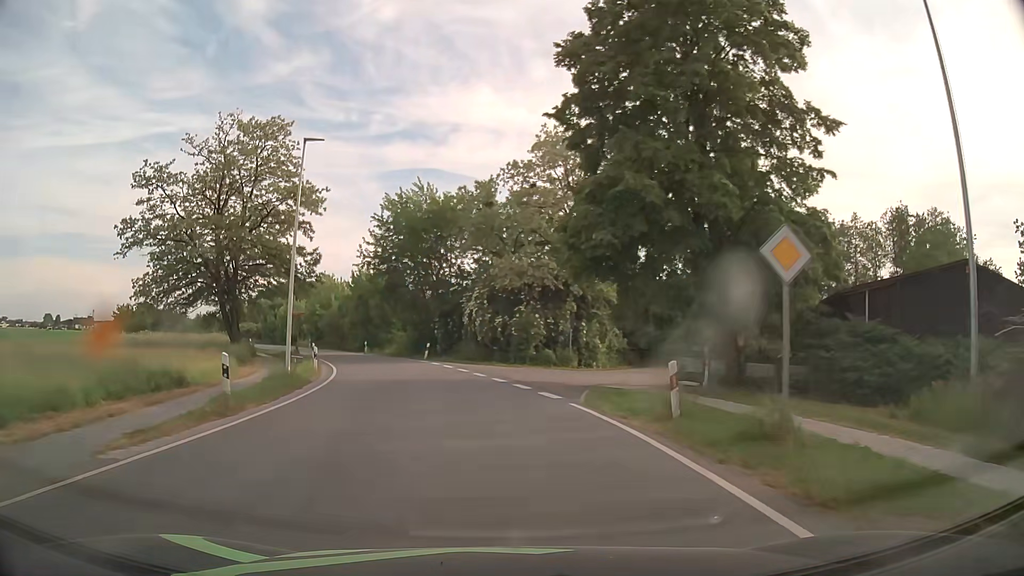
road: secondary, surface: asphalt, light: Day
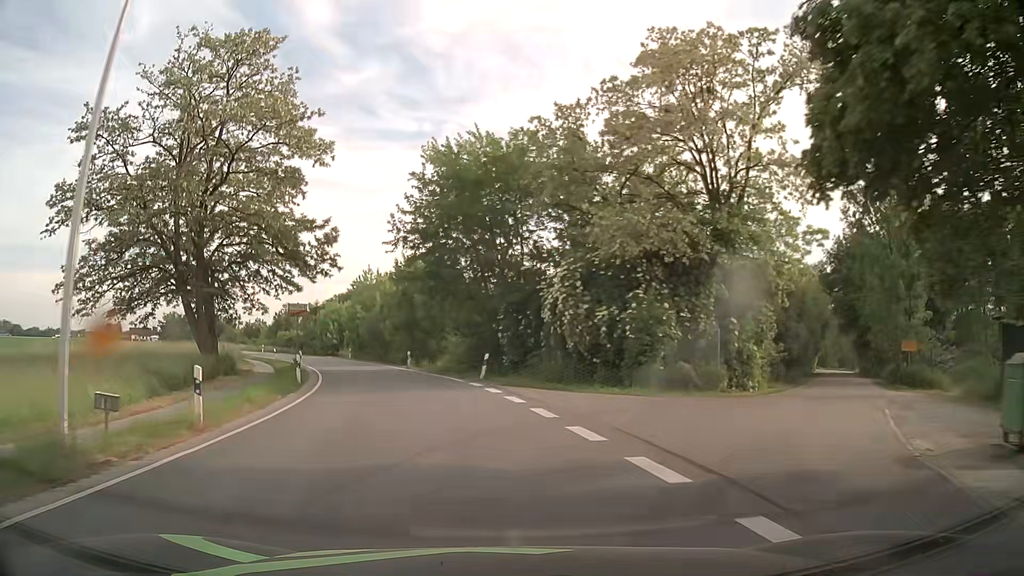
(-0.7, +15.2) m; -6°
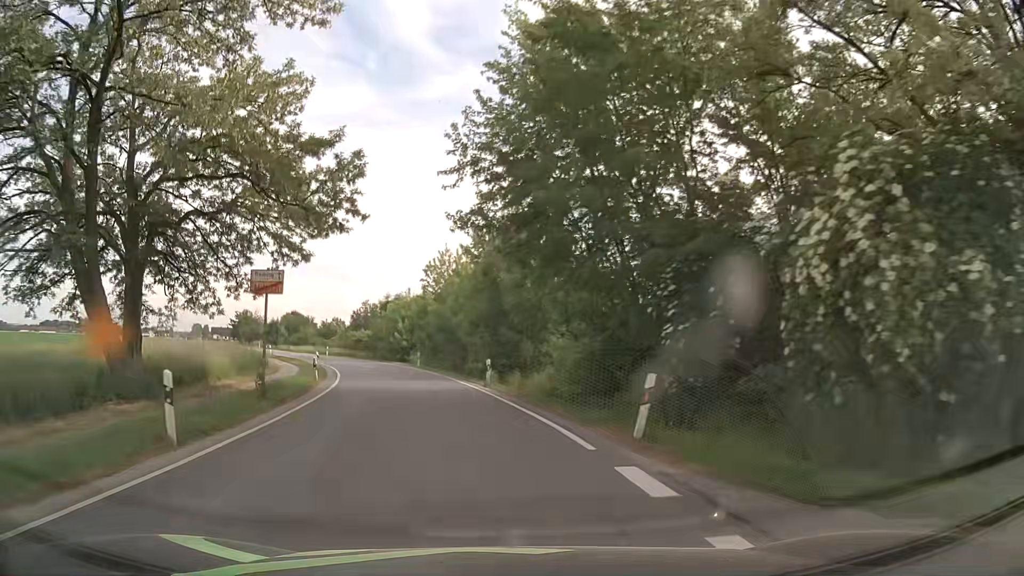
(-1.1, +15.1) m; -9°
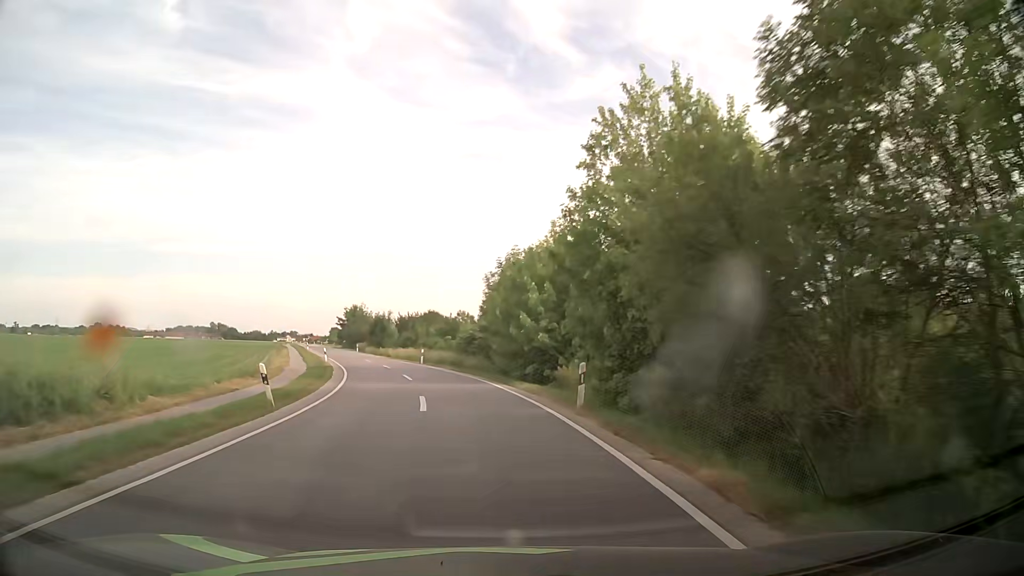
(-3.6, +31.2) m; -13°
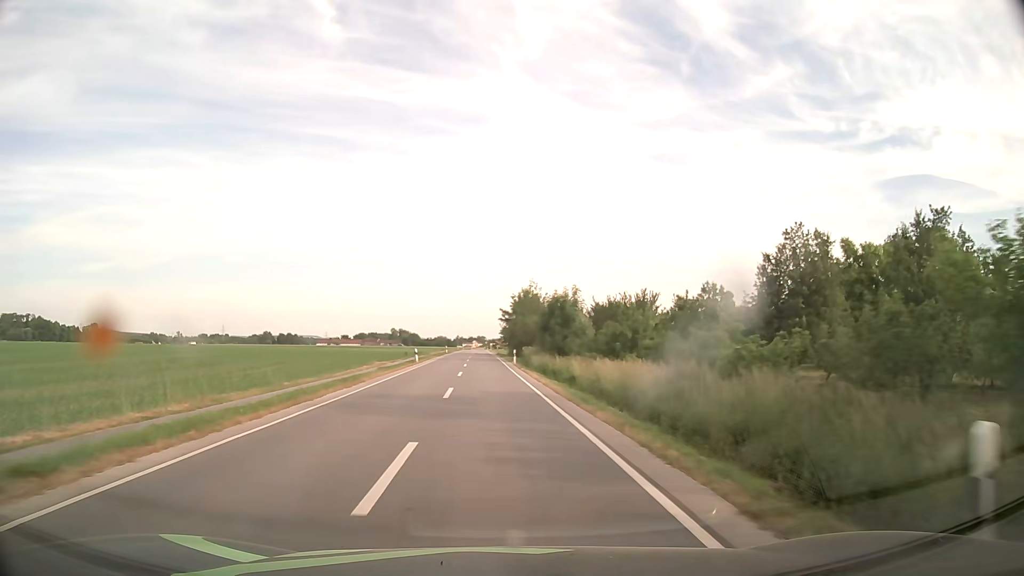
(-6.8, +44.7) m; -16°
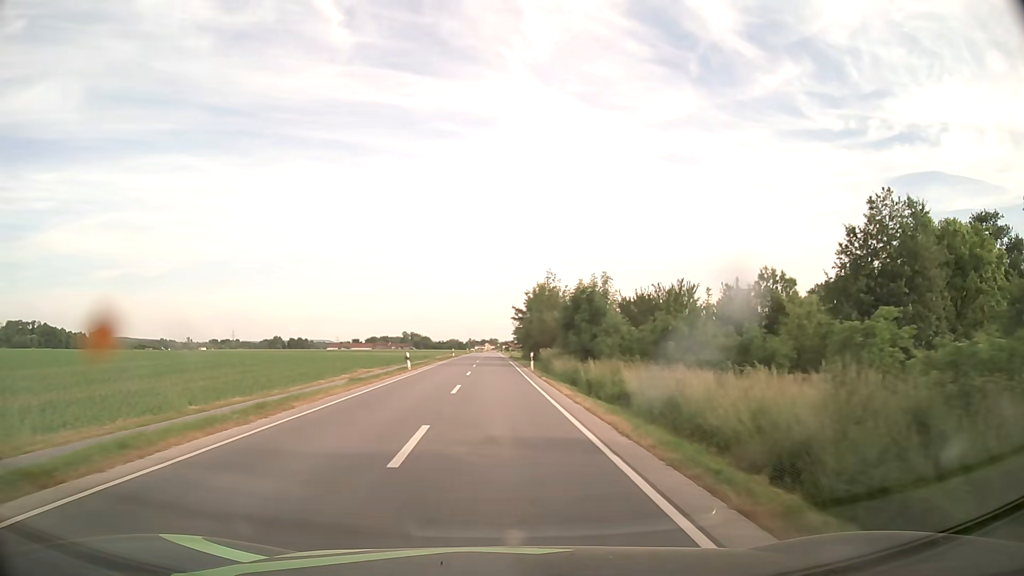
(-0.1, +9.9) m; -1°
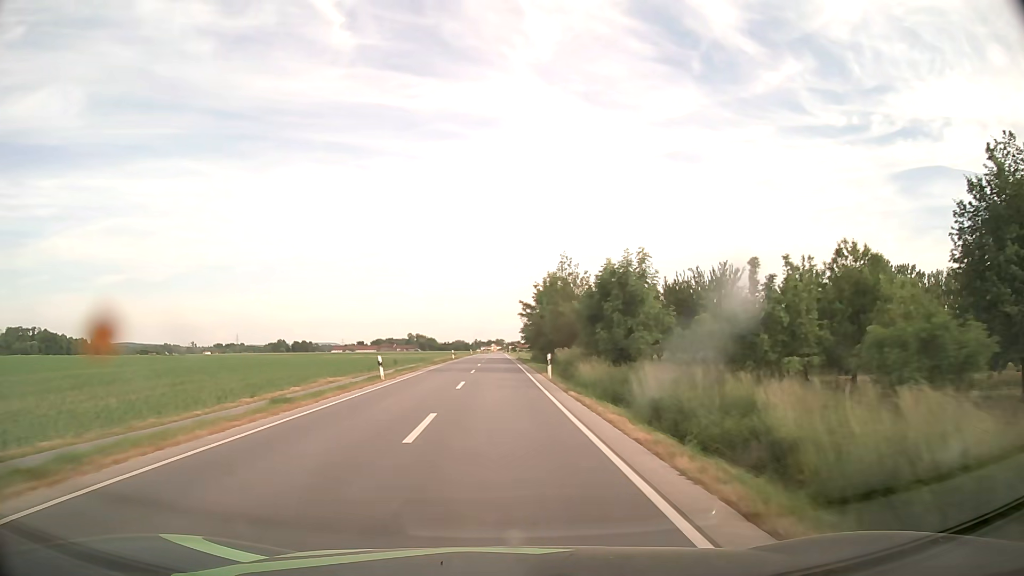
(-0.1, +10.2) m; 0°
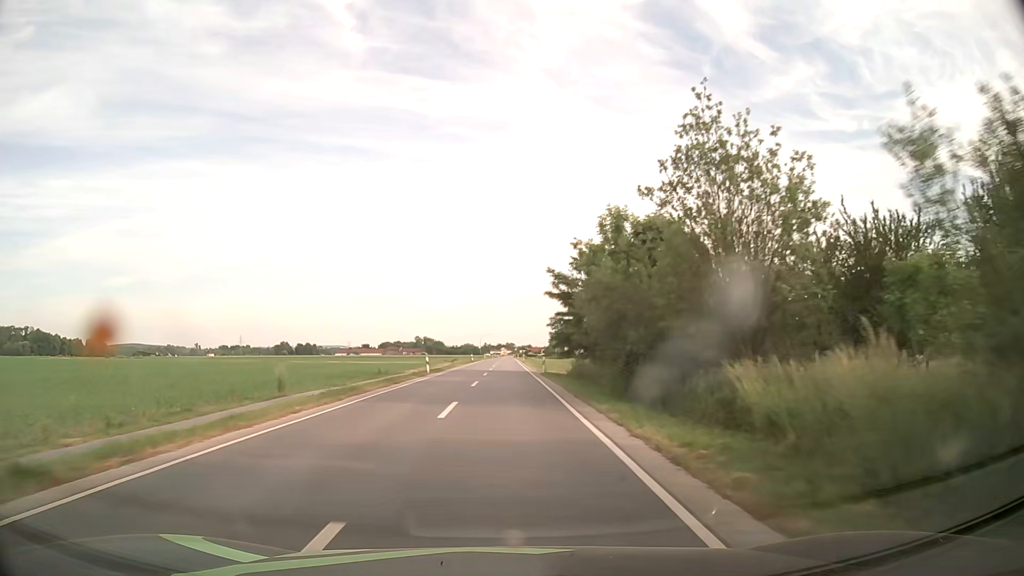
(-0.5, +32.6) m; -1°
(0, +10) (0, +20) (0, +30) (0, +40) (0, +50) (0, +60) (0, +70) (0, +80) (0, +90) (0, +100) m
